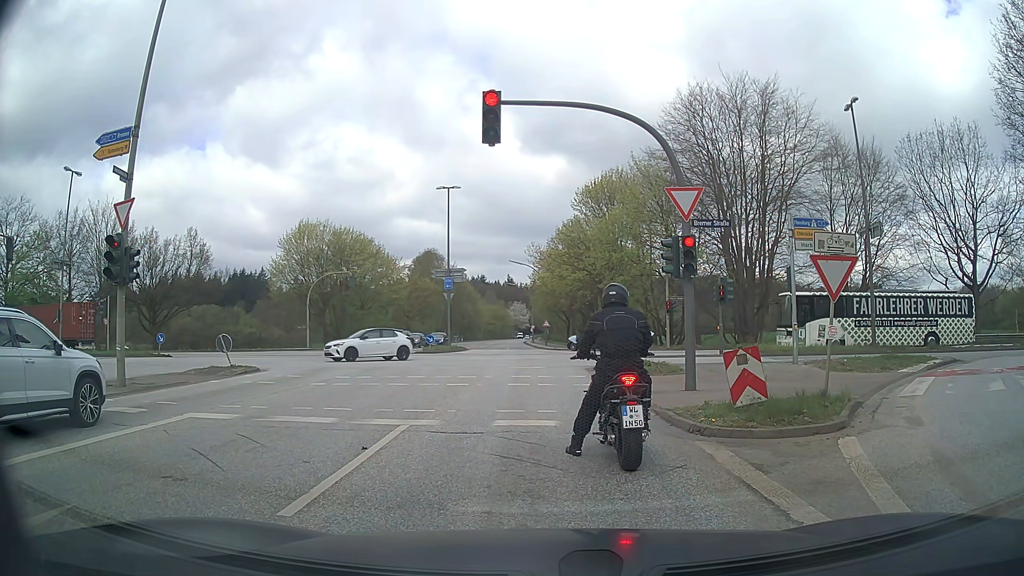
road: secondary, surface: asphalt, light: Day
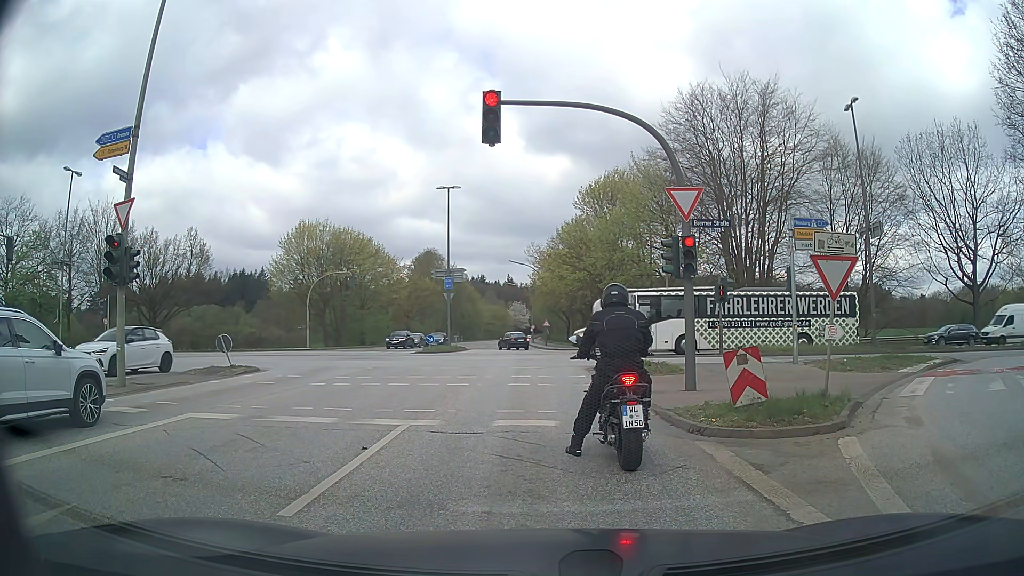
(0.0, 0.0) m; 0°
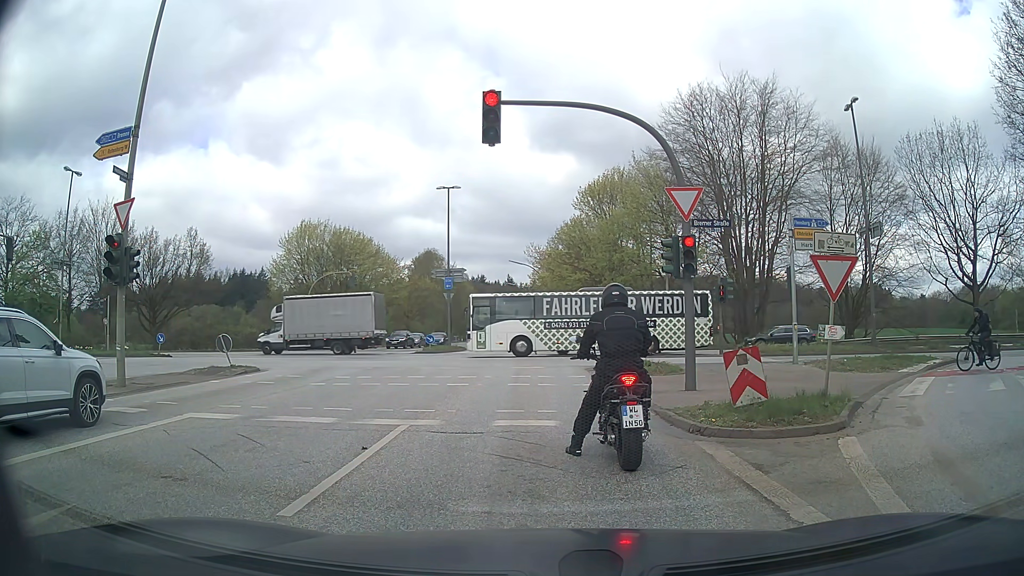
(0.0, 0.0) m; 0°
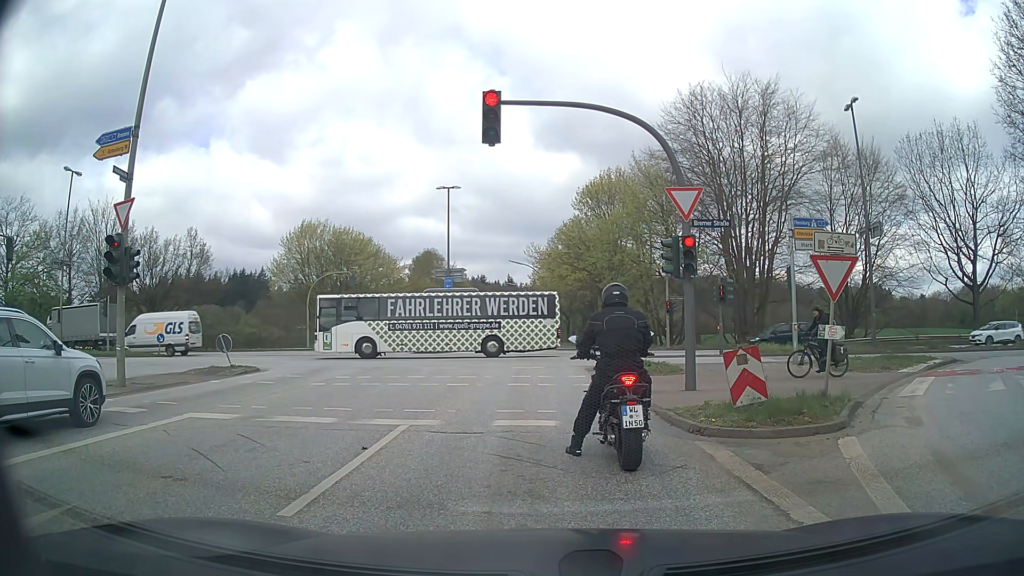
(0.0, 0.0) m; 0°
